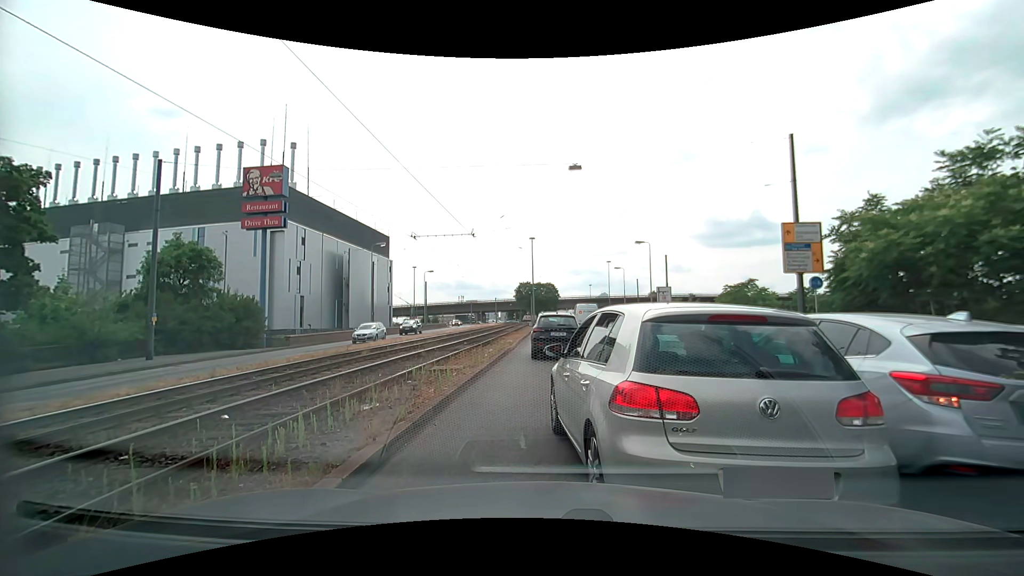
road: primary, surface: asphalt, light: Day
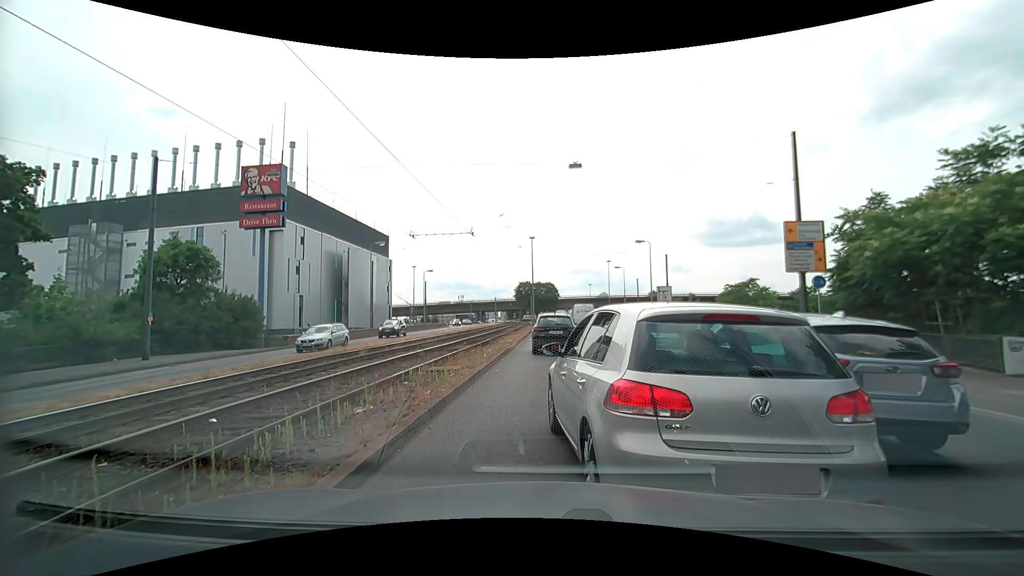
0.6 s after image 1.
(0.0, +0.2) m; 0°
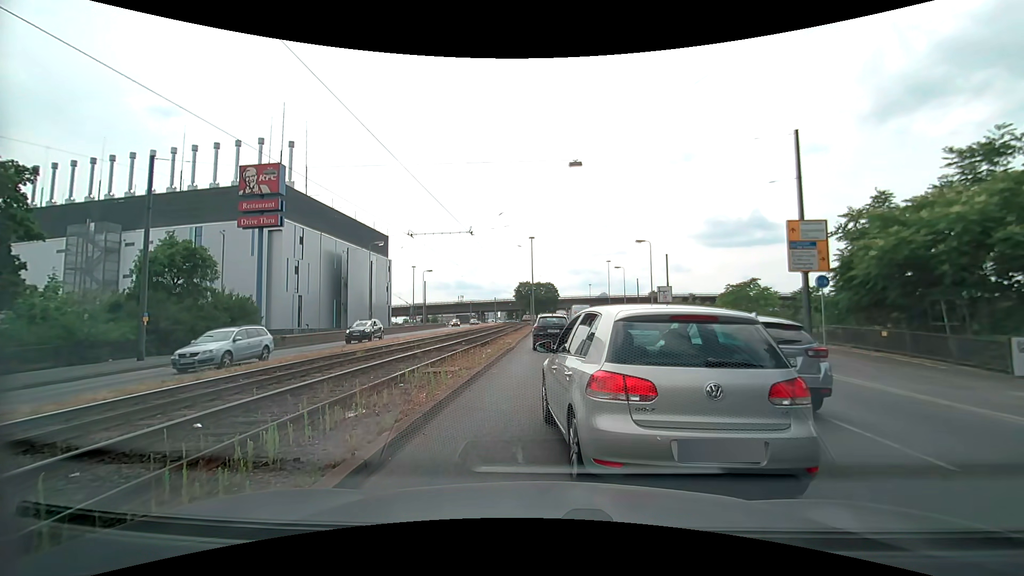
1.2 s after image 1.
(0.0, +0.3) m; 0°
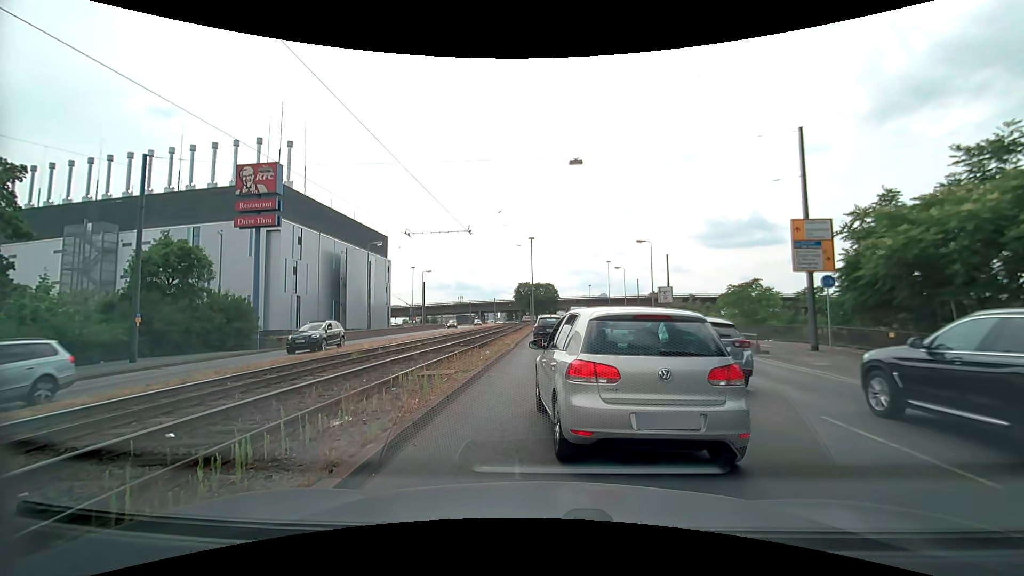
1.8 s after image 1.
(0.0, +0.5) m; 0°
